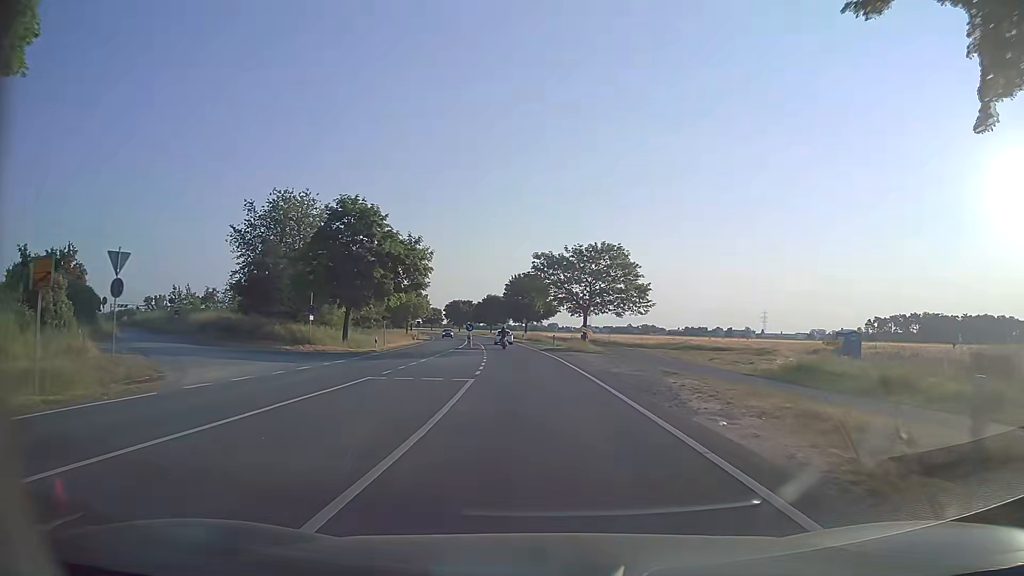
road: secondary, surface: asphalt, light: Day
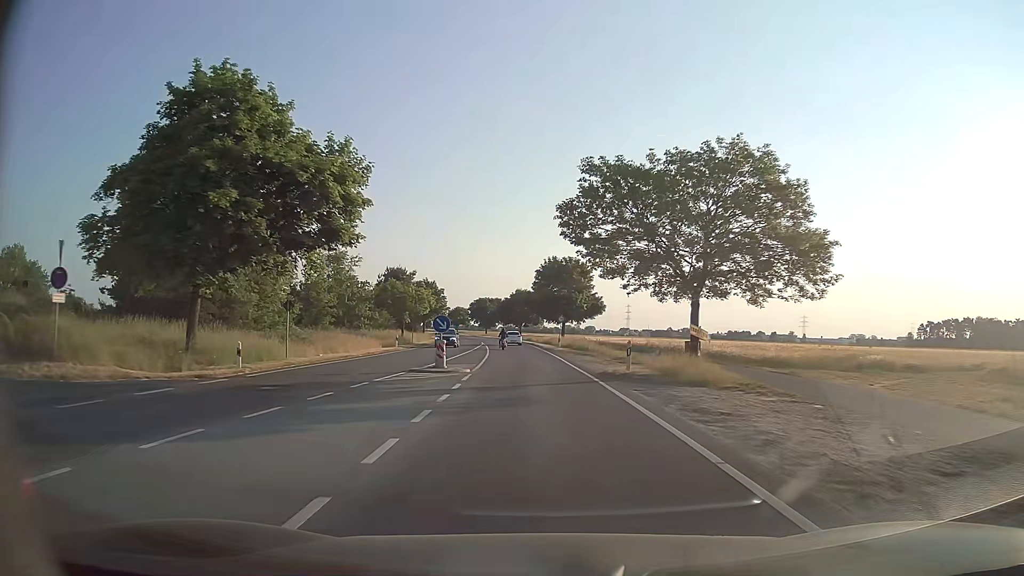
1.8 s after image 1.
(-0.7, +26.8) m; -3°
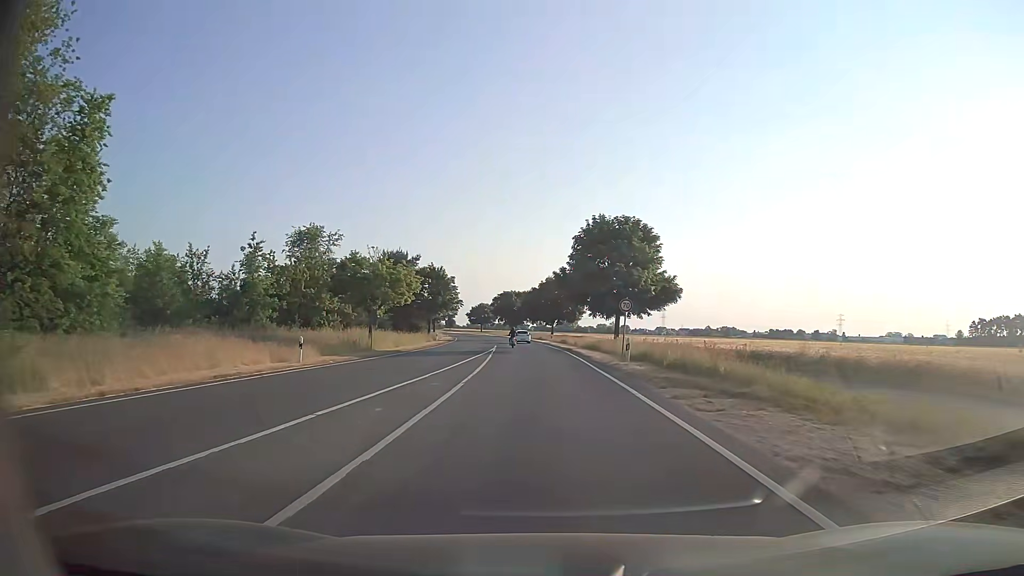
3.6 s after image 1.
(-0.6, +27.0) m; -3°
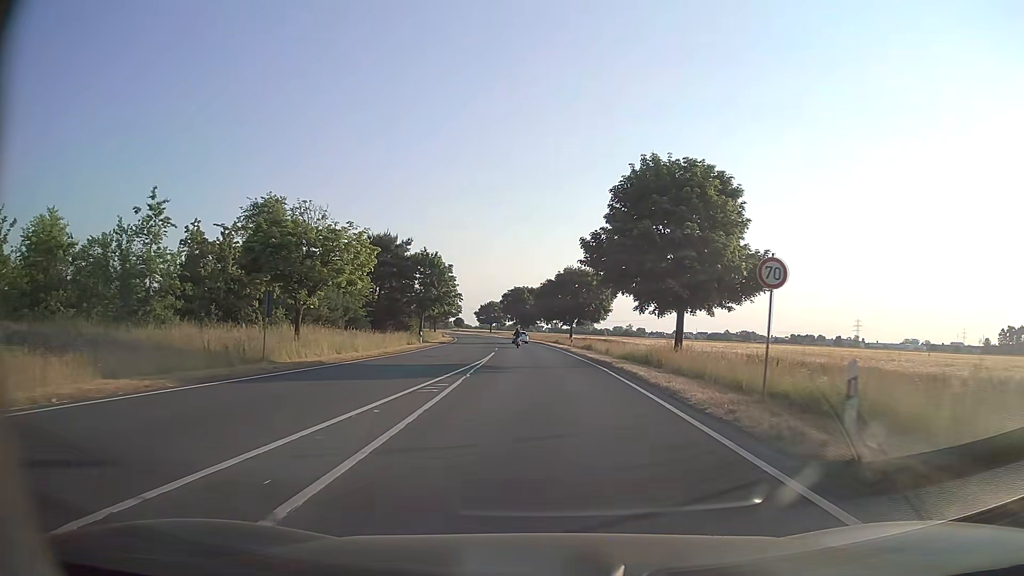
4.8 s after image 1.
(-0.2, +18.2) m; -1°
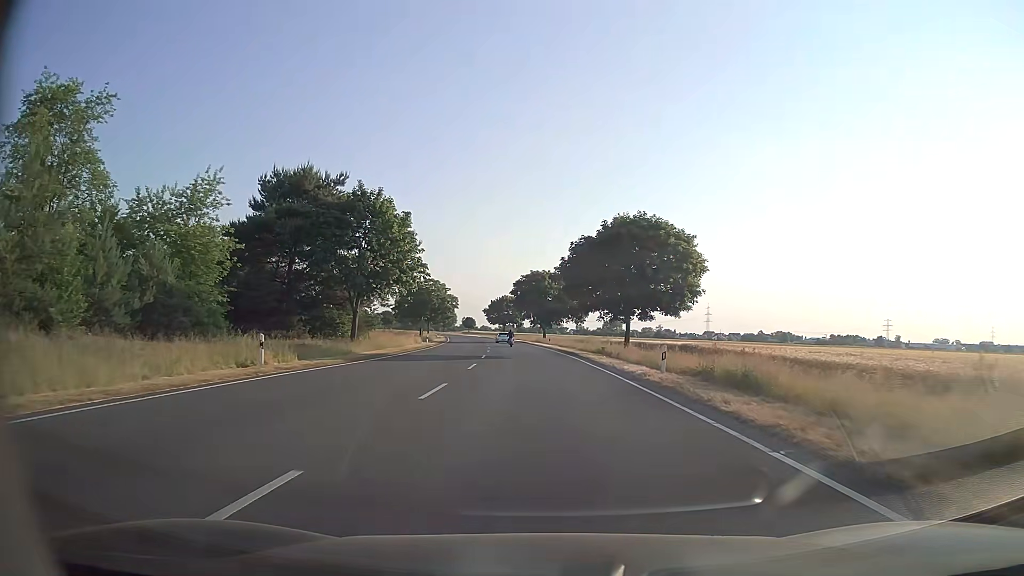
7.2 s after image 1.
(-0.7, +37.2) m; -2°
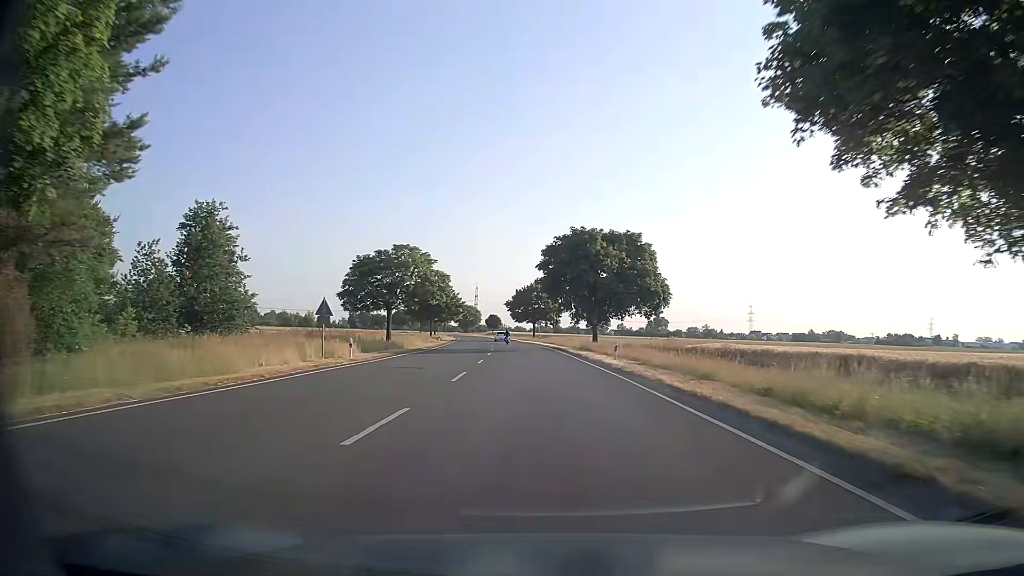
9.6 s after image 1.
(-1.1, +38.9) m; -3°
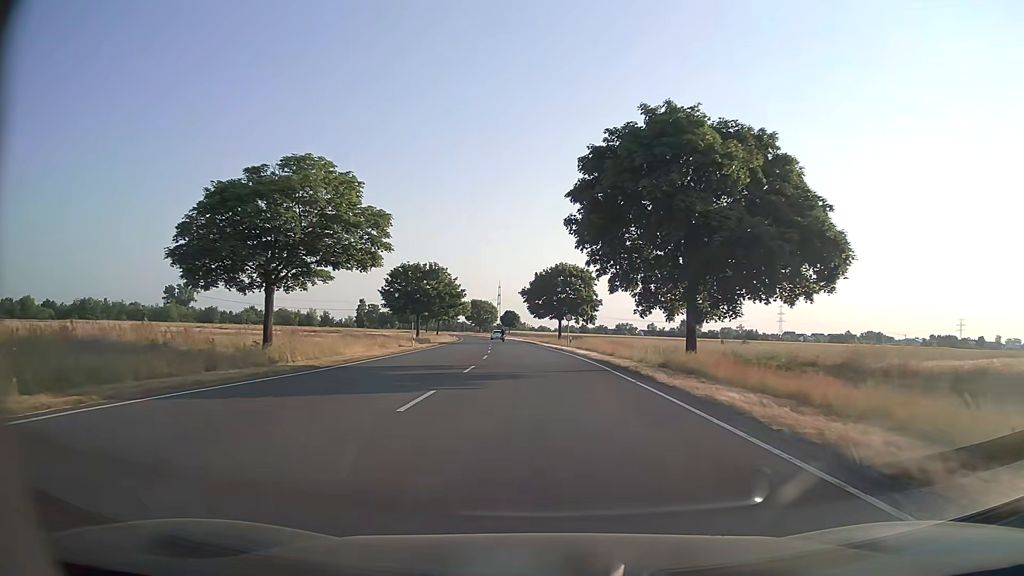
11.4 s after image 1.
(-0.5, +30.2) m; -2°
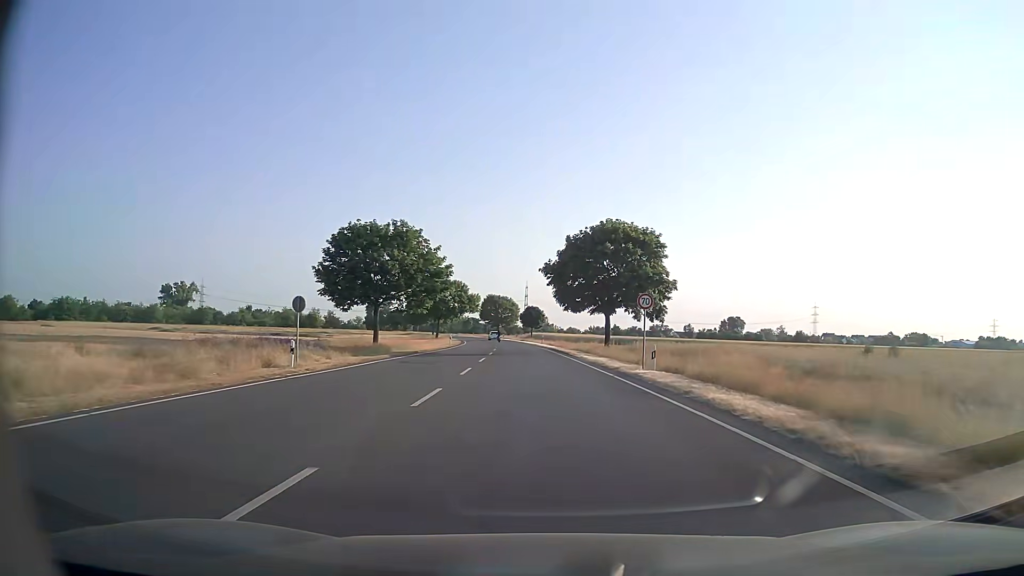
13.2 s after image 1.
(-0.6, +31.0) m; -2°
